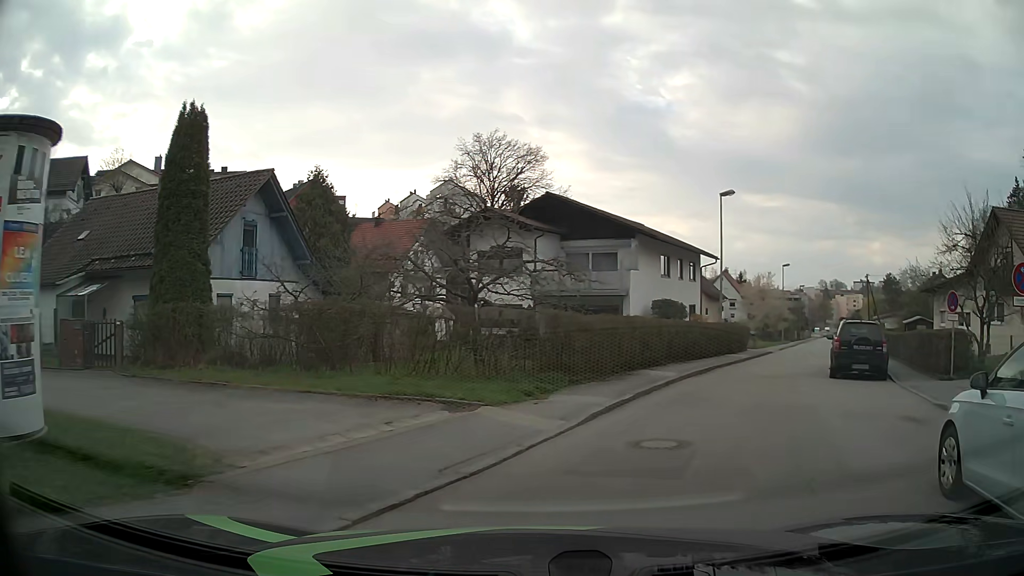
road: residential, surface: asphalt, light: Day
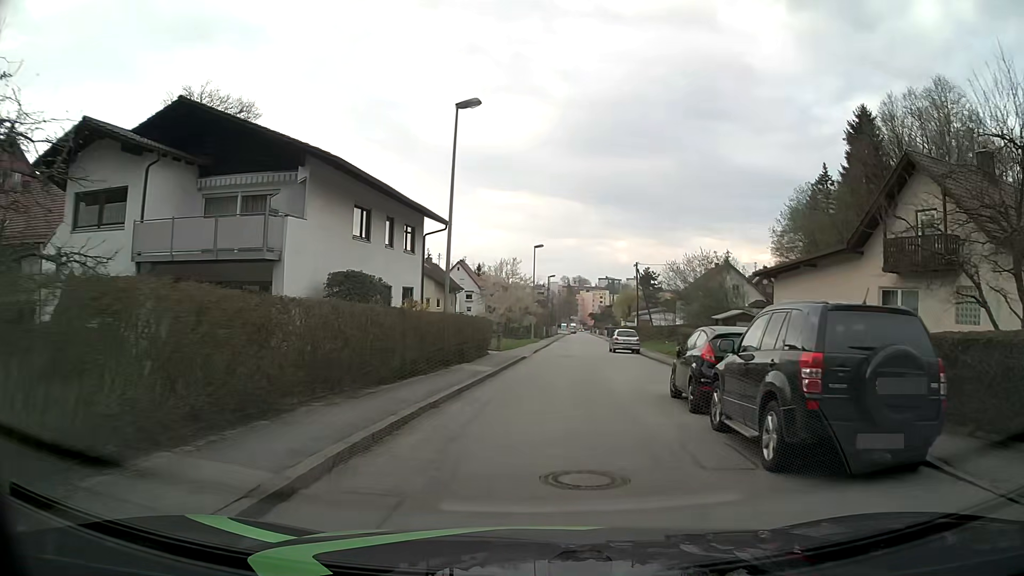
(+3.7, +13.3) m; +23°
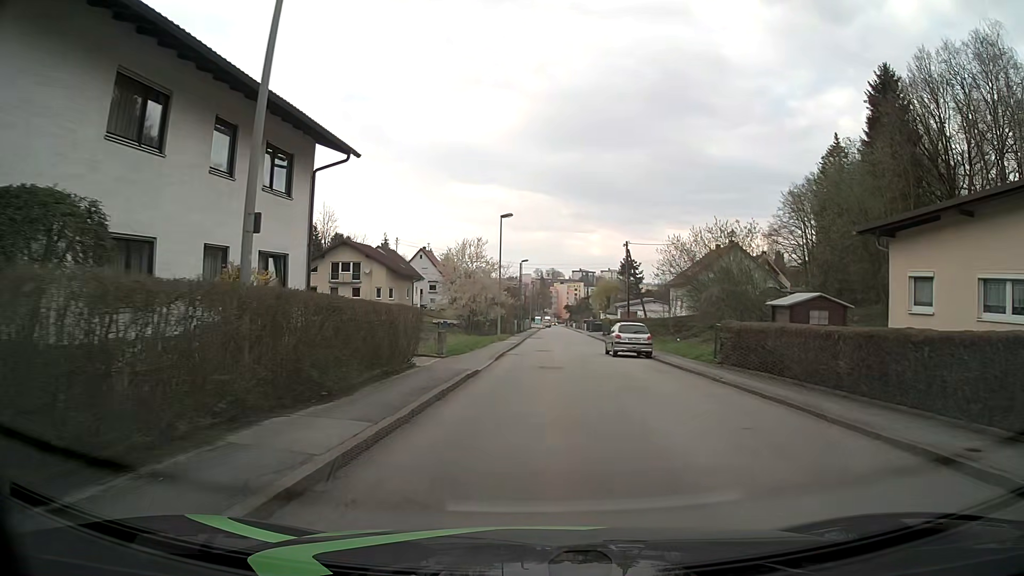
(+0.5, +12.8) m; +2°
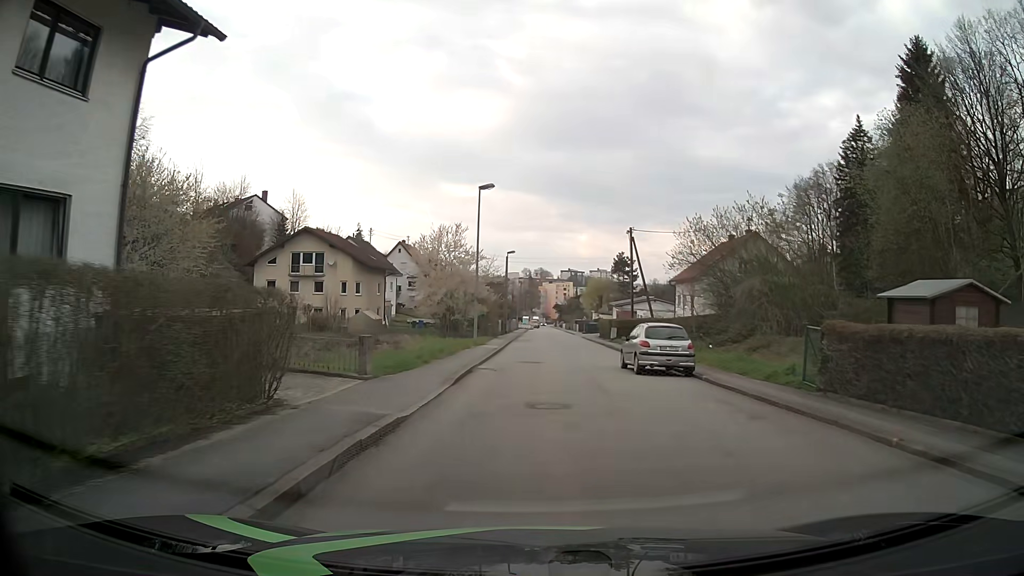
(+0.1, +9.2) m; +1°
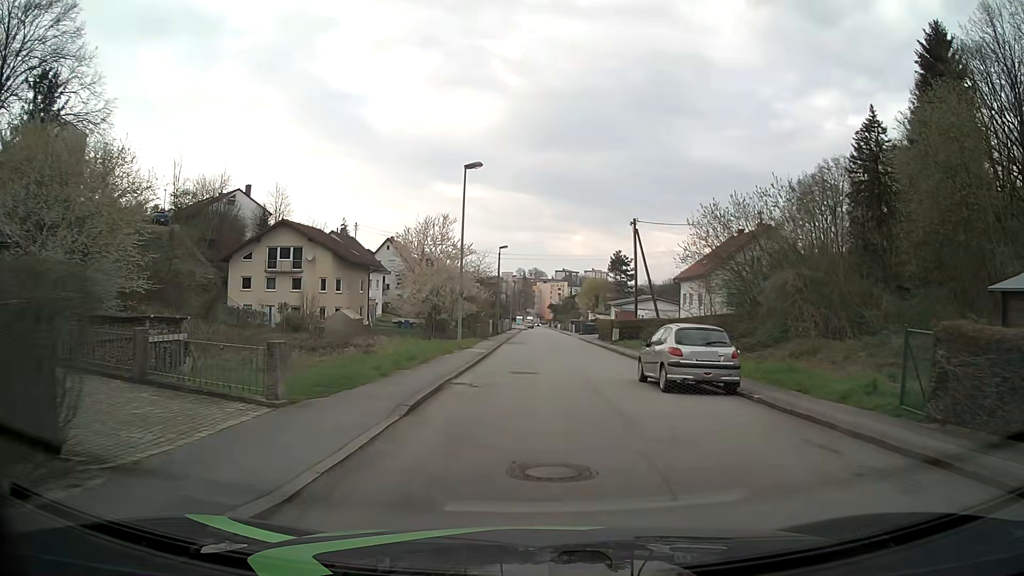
(0.0, +4.7) m; +1°
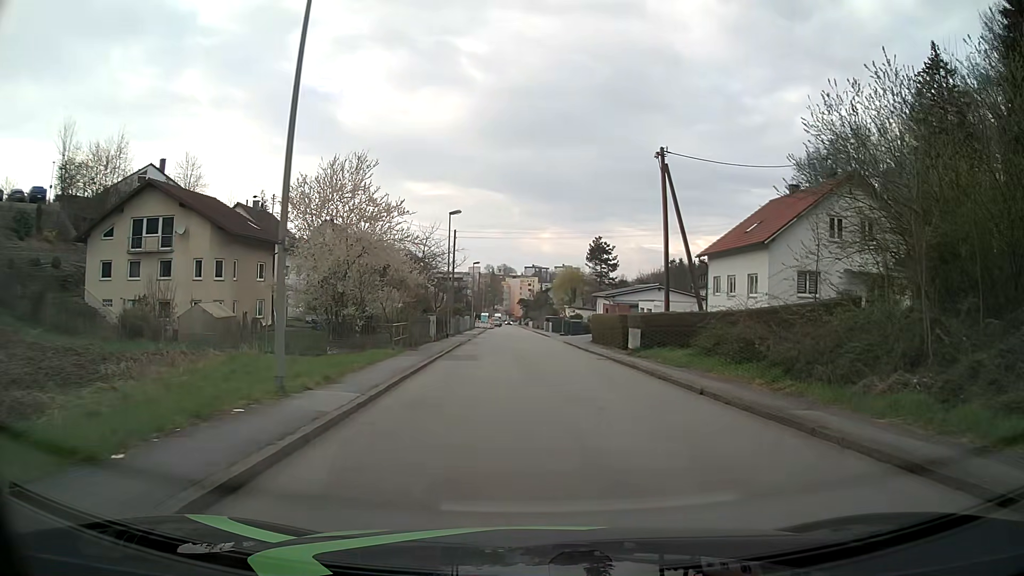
(+0.1, +18.7) m; +3°
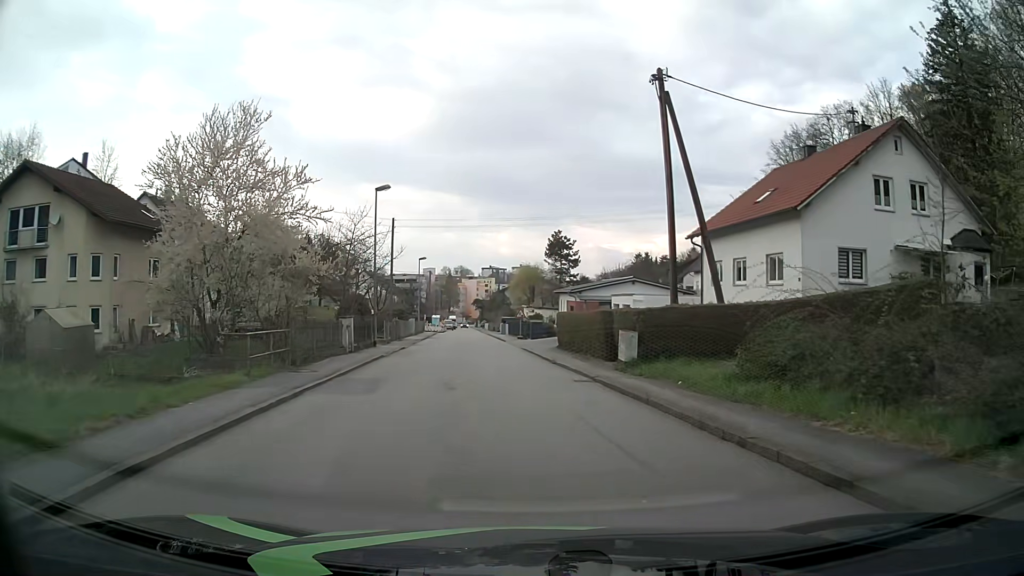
(+0.3, +9.1) m; +3°
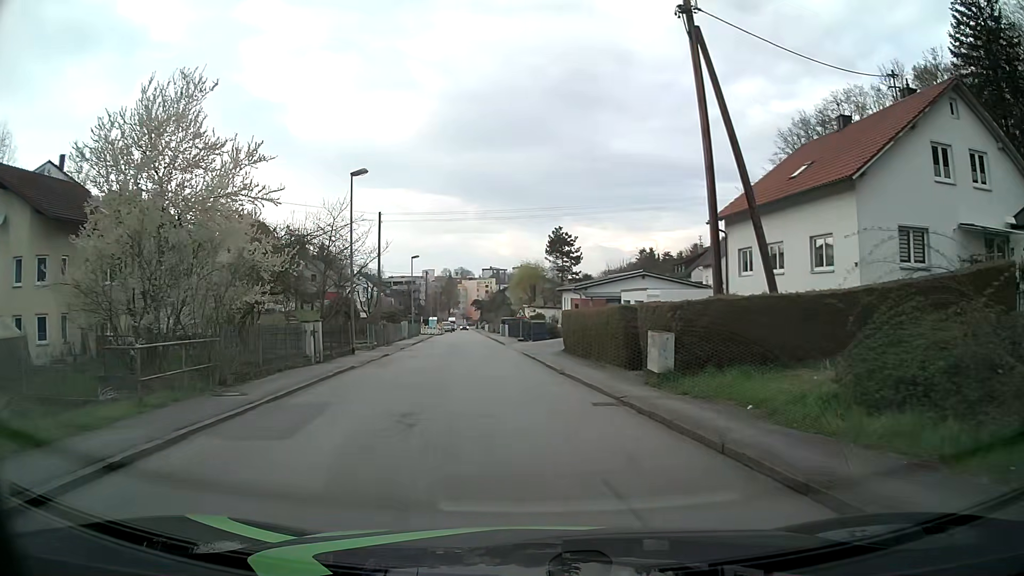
(0.0, +4.5) m; 0°
(0, +10) (-1, +20) (-2, +30) (-3, +40) (-4, +50) (-5, +60) (-6, +70) (-7, +80) (-9, +90) (-10, +99) m
